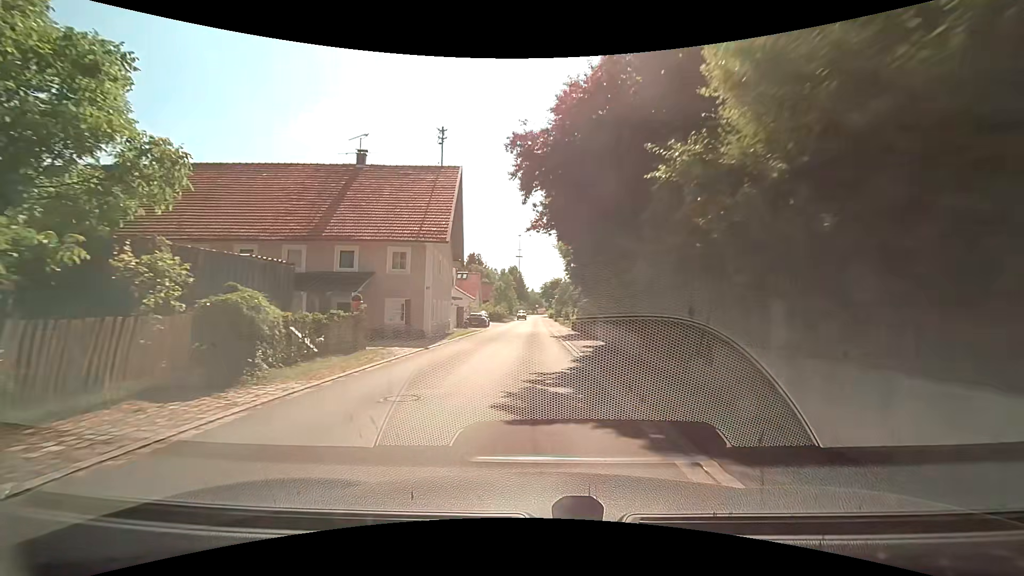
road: tertiary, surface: asphalt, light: Day
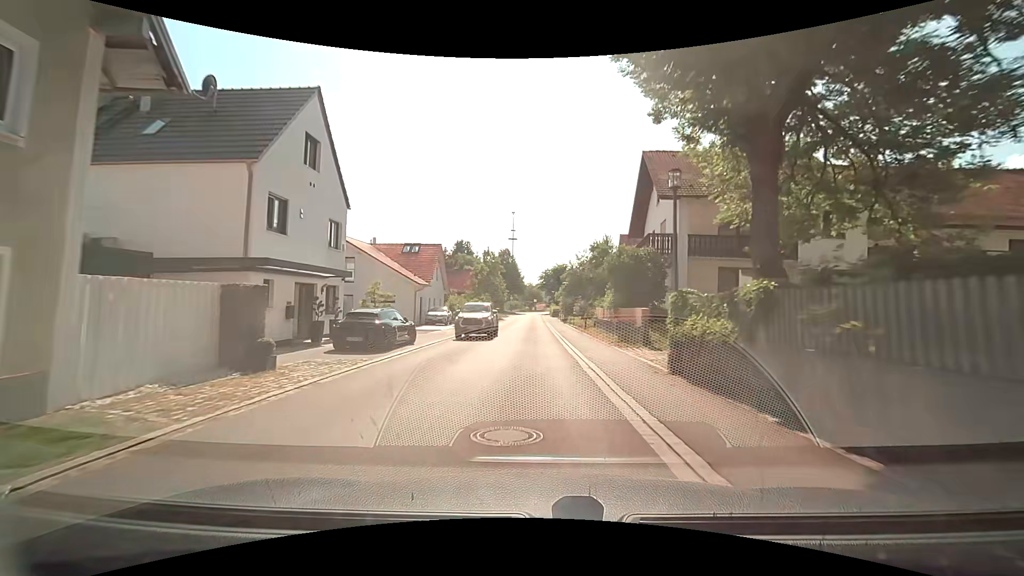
(+0.5, +30.6) m; 0°
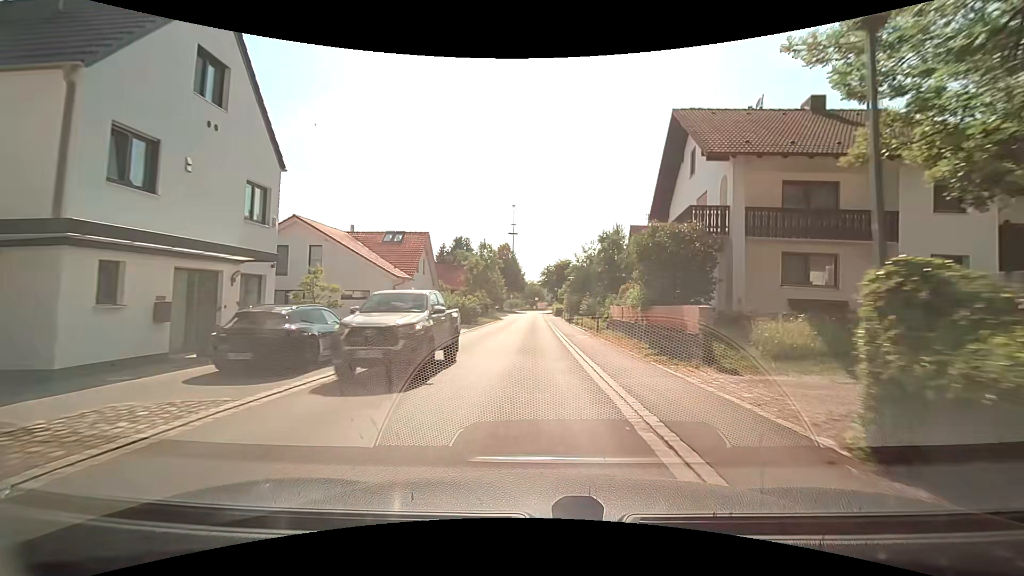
(+0.1, +6.3) m; 0°
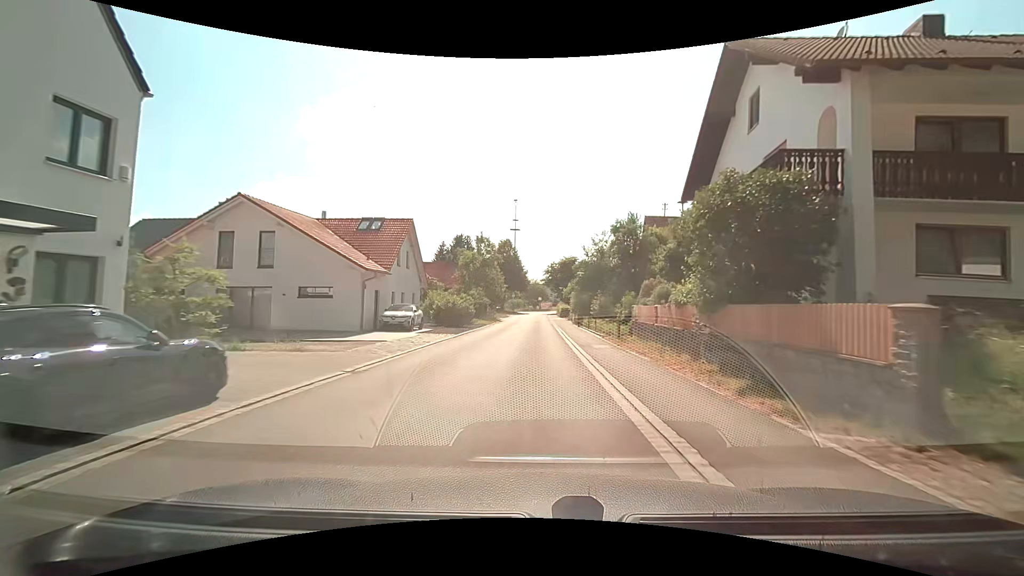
(+0.1, +6.4) m; 0°
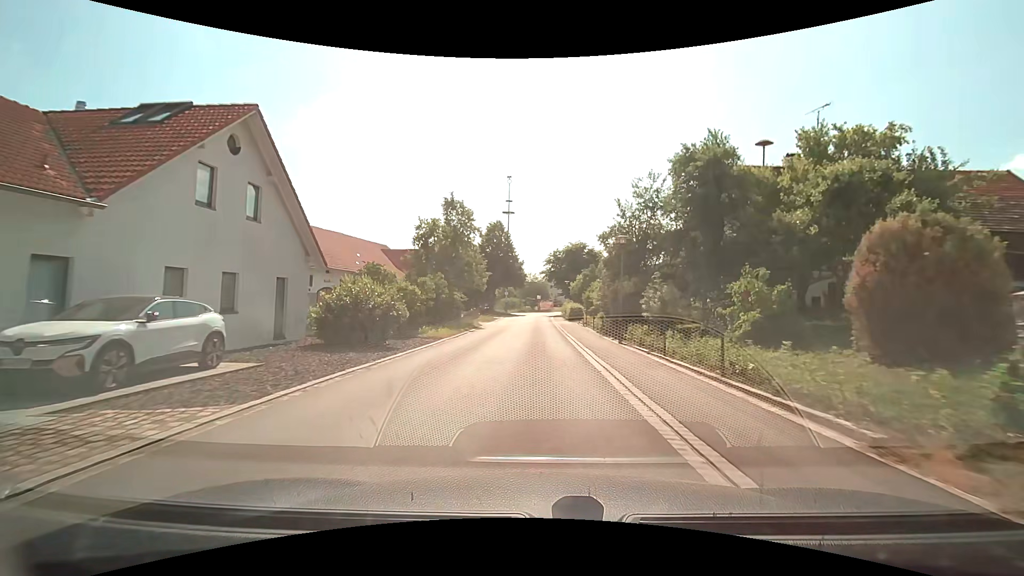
(-0.2, +19.7) m; 0°
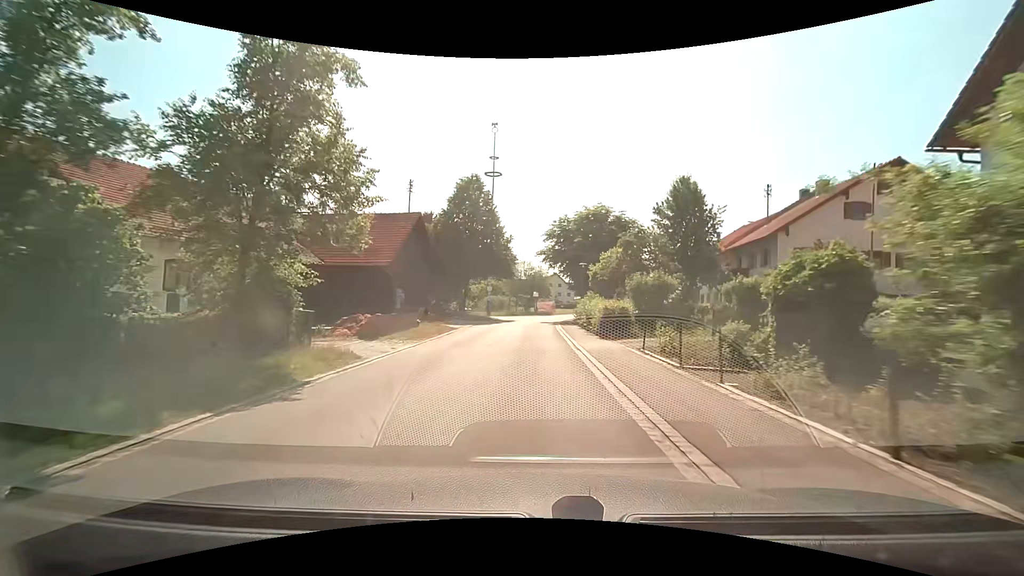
(+0.2, +26.0) m; 0°
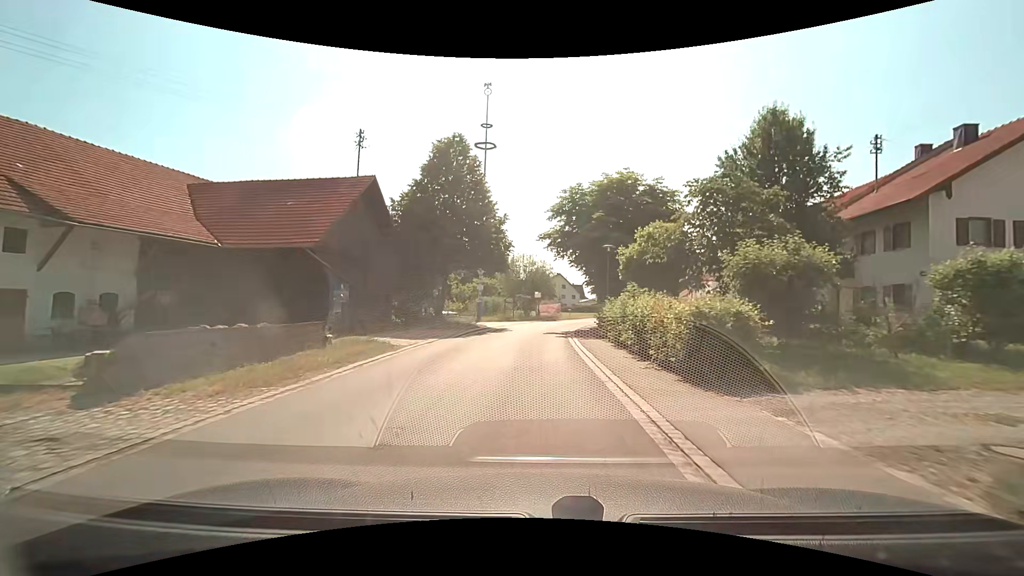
(0.0, +12.0) m; +1°
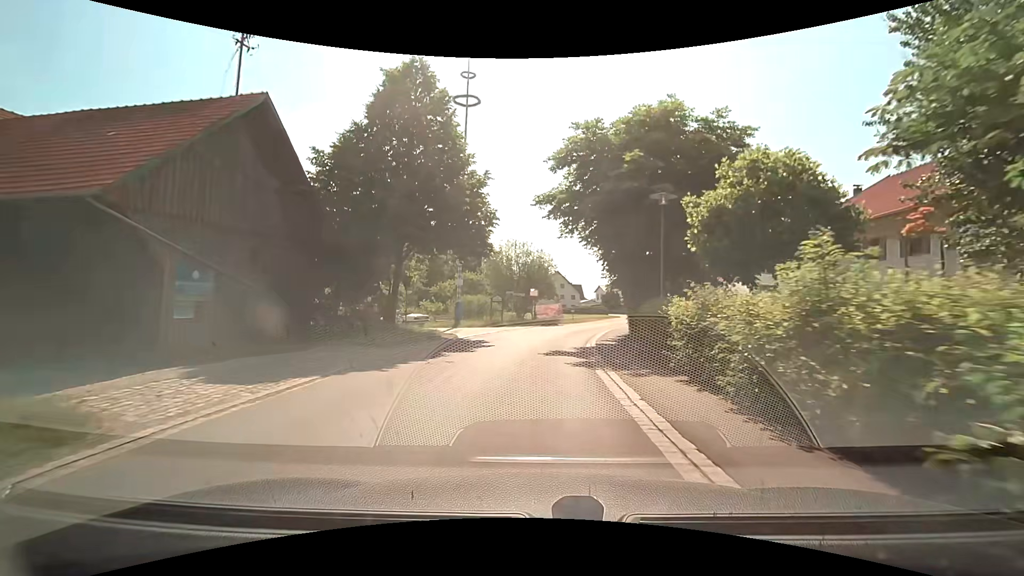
(-0.1, +11.2) m; 0°
(0, +10) (+1, +20) (+2, +30) (+5, +40) (+8, +49) (+11, +59) (+13, +68) (+15, +78) (+18, +88) (+20, +97) m
